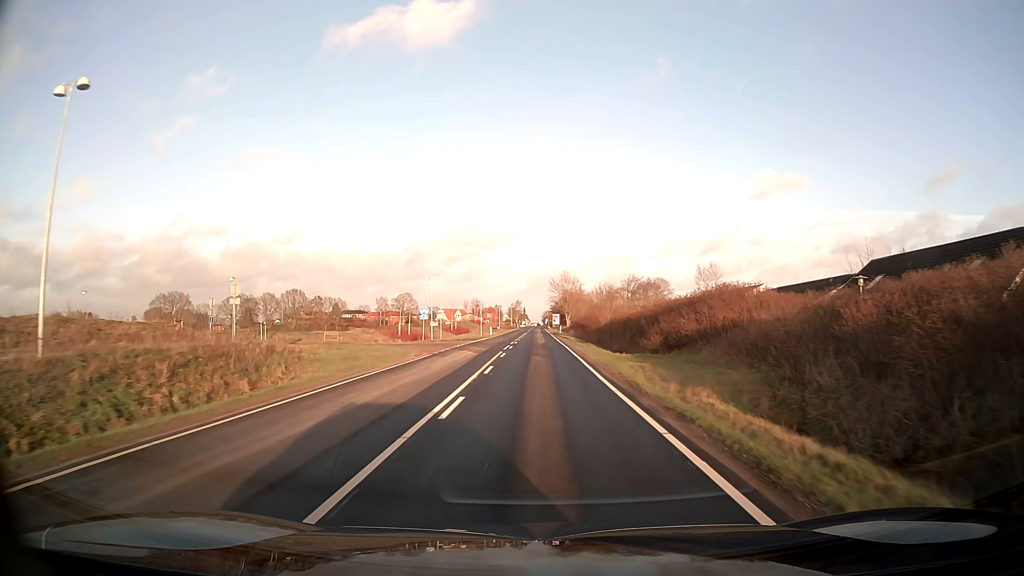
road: tertiary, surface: asphalt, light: Day
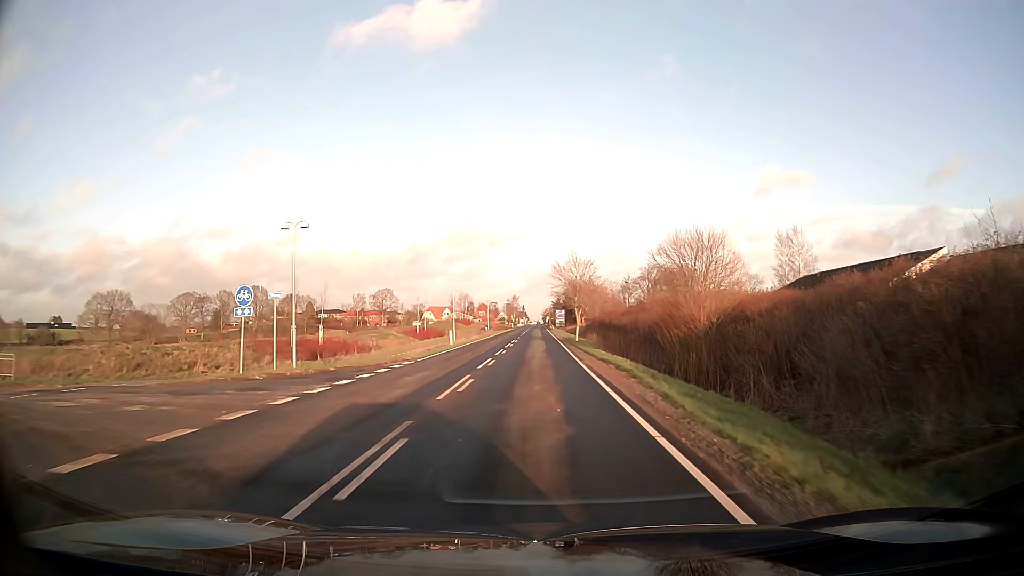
(0.0, +36.1) m; 0°
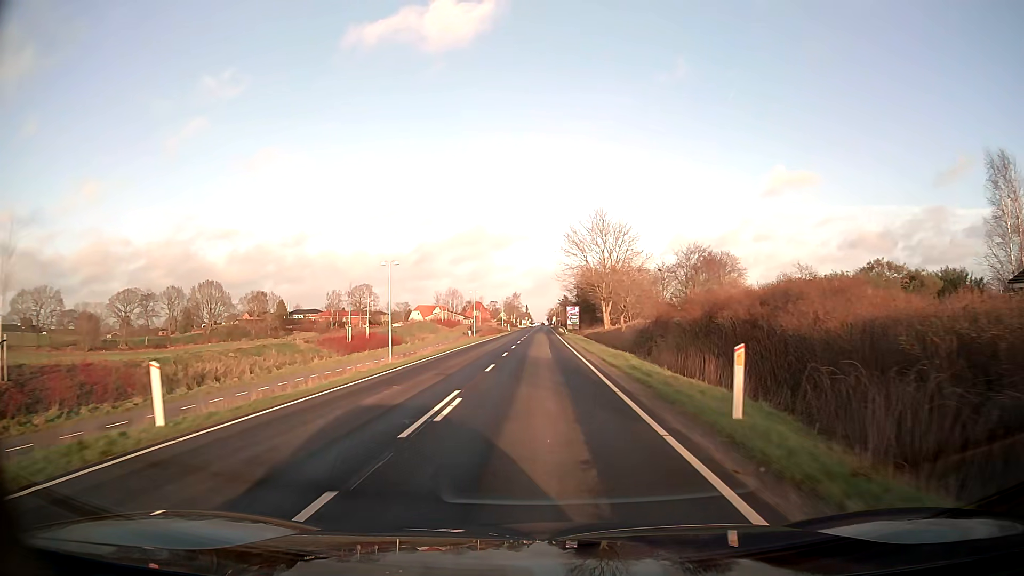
(-0.1, +35.6) m; 0°
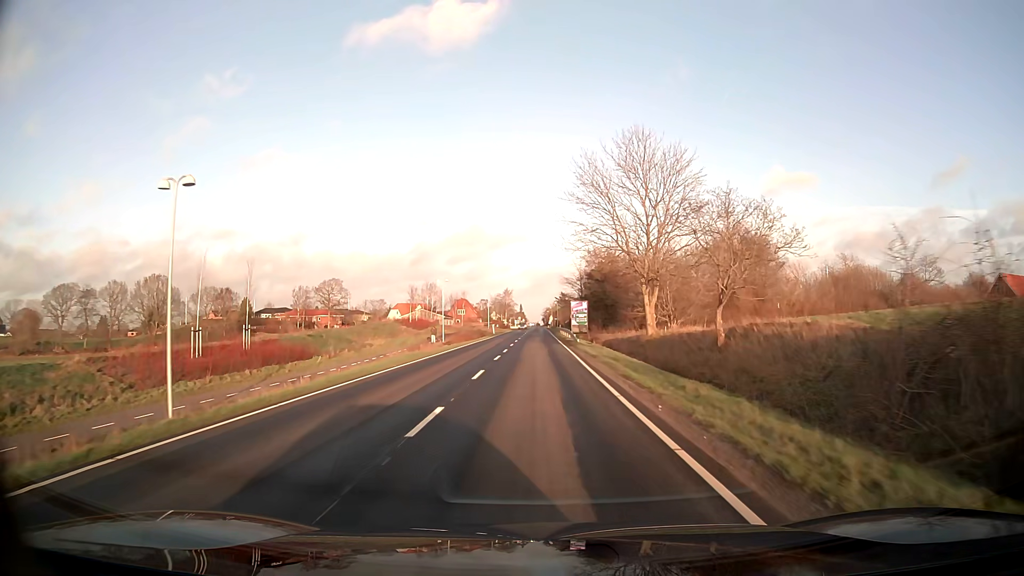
(0.0, +26.5) m; 0°
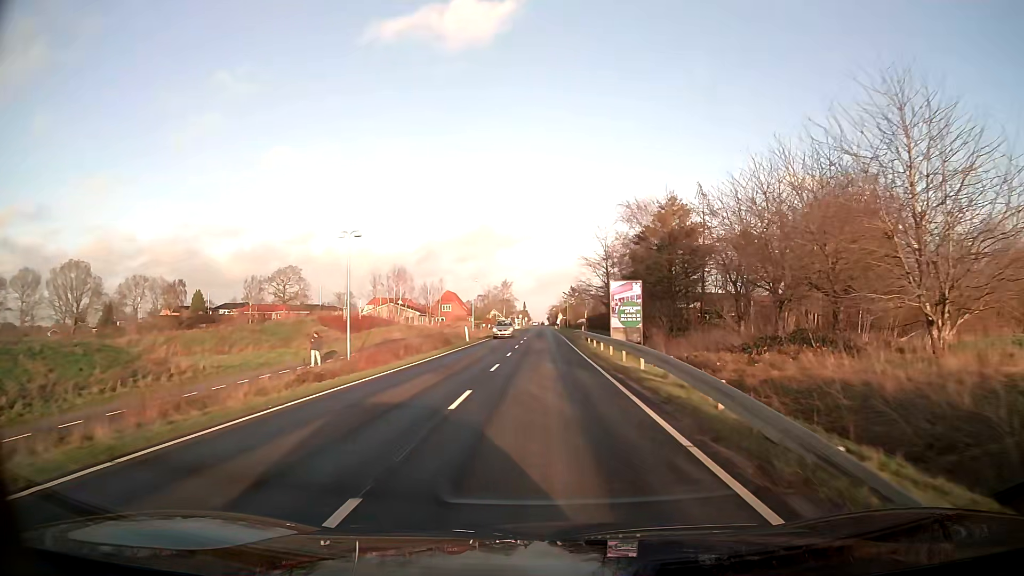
(-0.2, +35.5) m; -1°
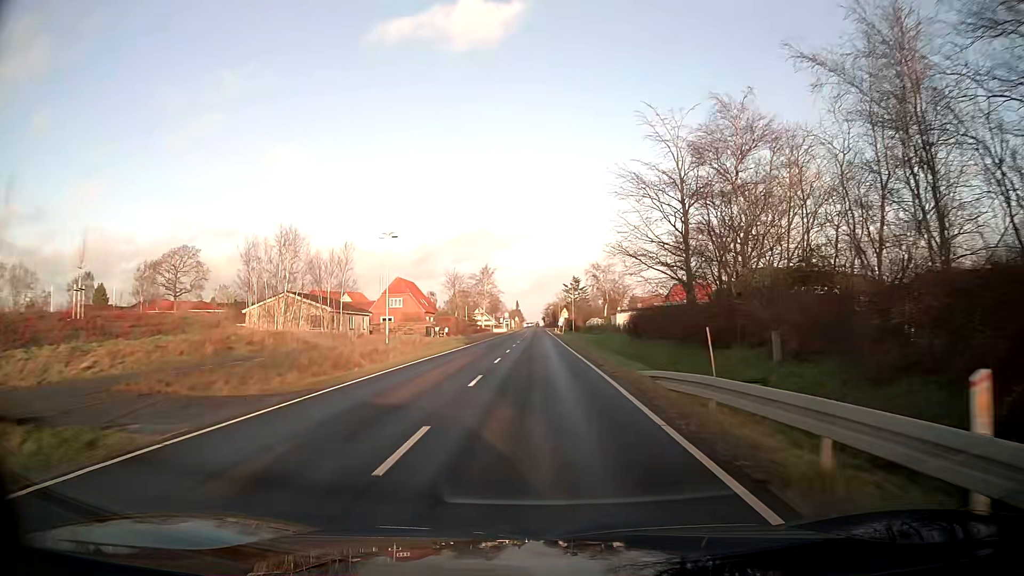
(+0.4, +44.2) m; +1°
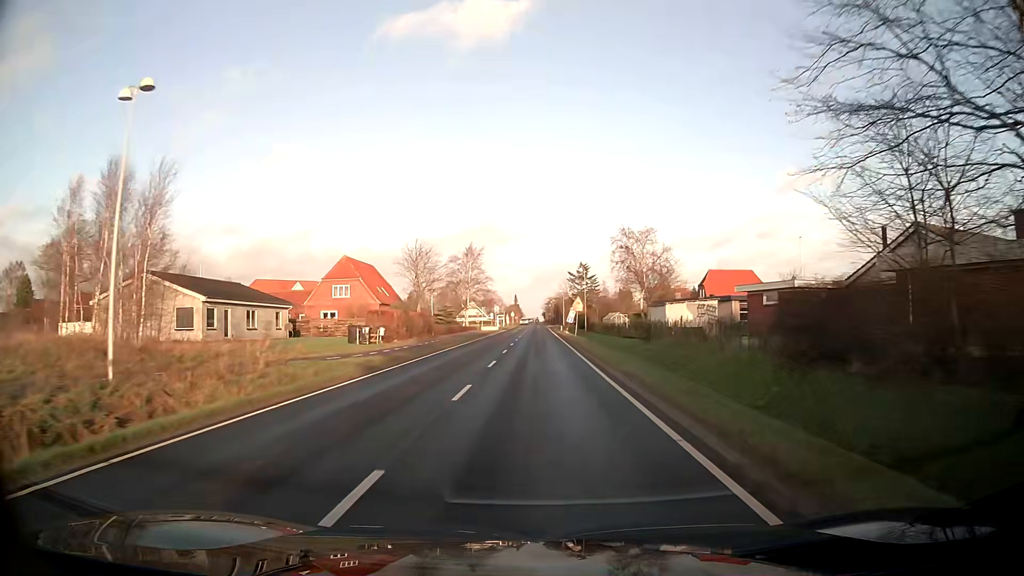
(-0.1, +26.4) m; 0°
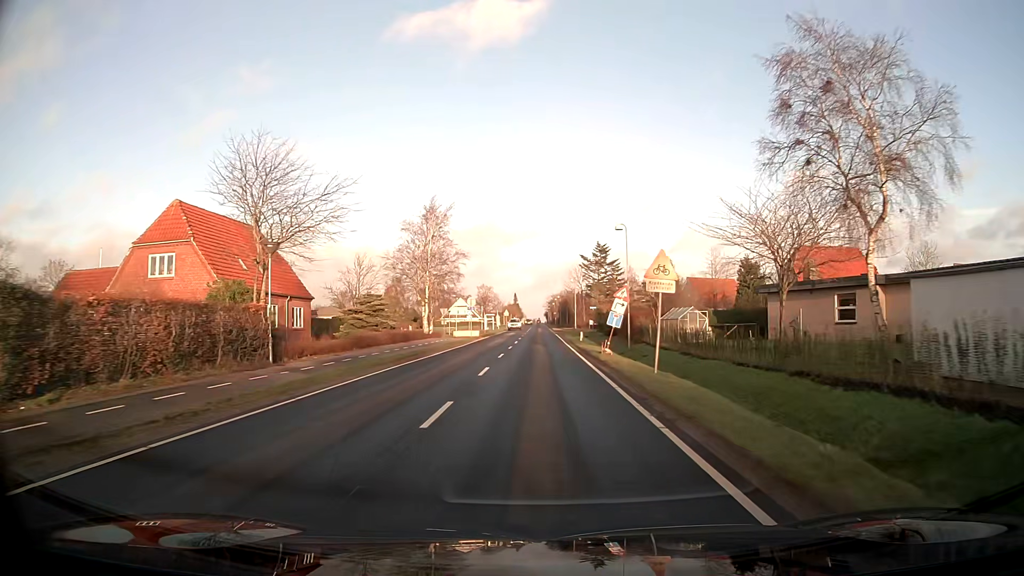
(+0.1, +34.5) m; 0°
(0, +10) (0, +20) (0, +30) (0, +40) (0, +50) (0, +60) (0, +70) (0, +80) (0, +90) (0, +100) m
